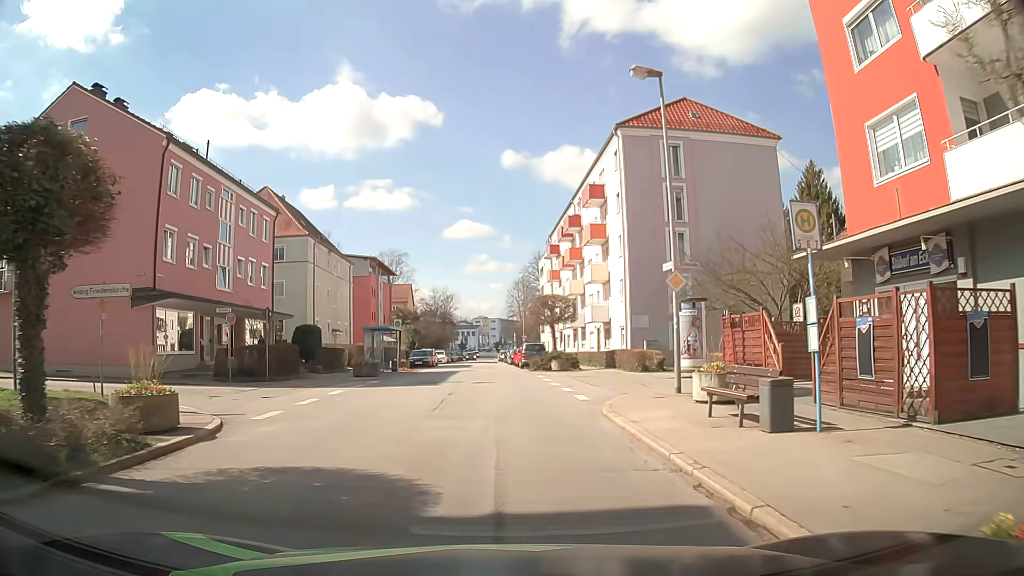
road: tertiary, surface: asphalt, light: Day
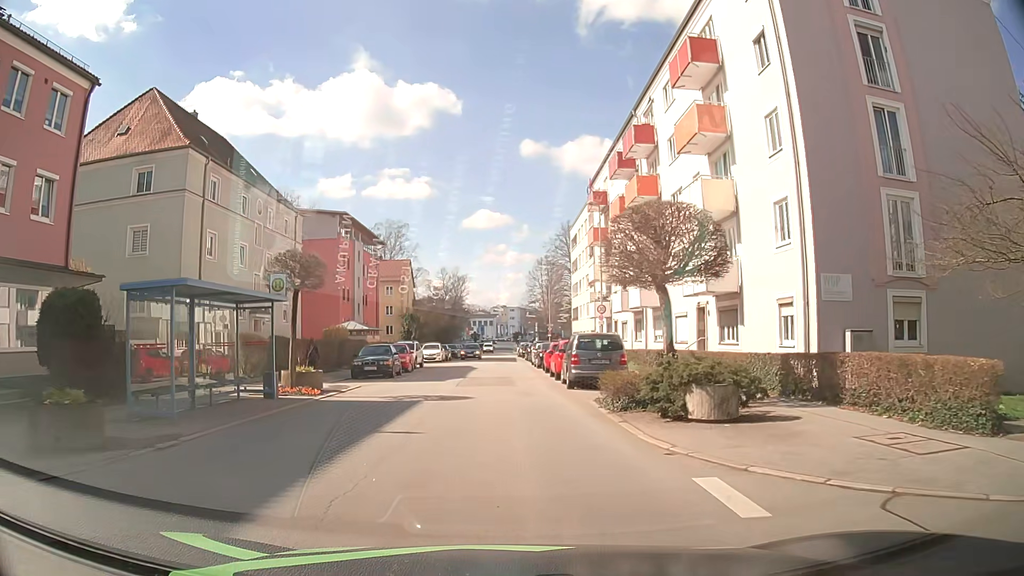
(-0.6, +23.1) m; -3°
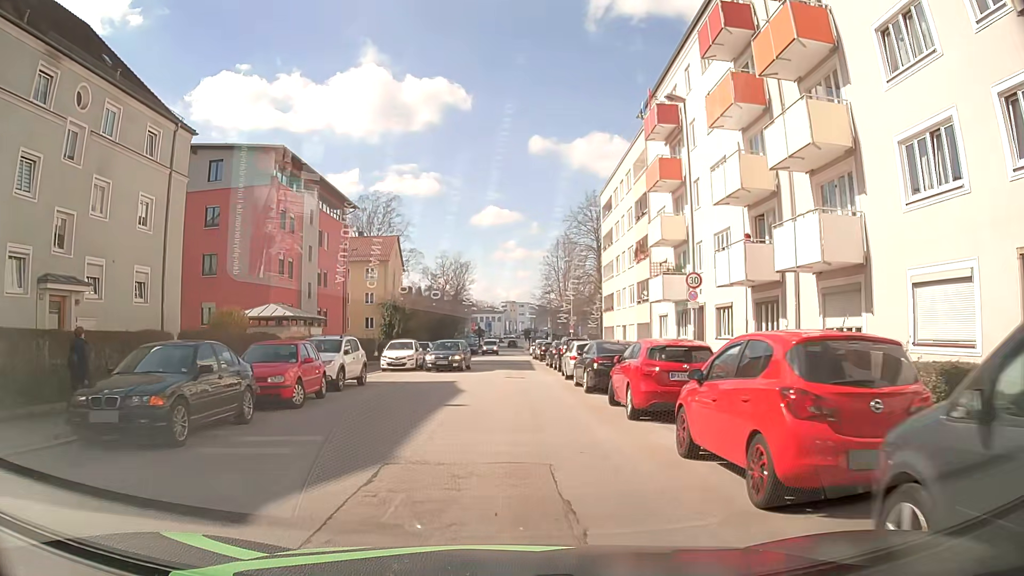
(-0.1, +19.2) m; 0°
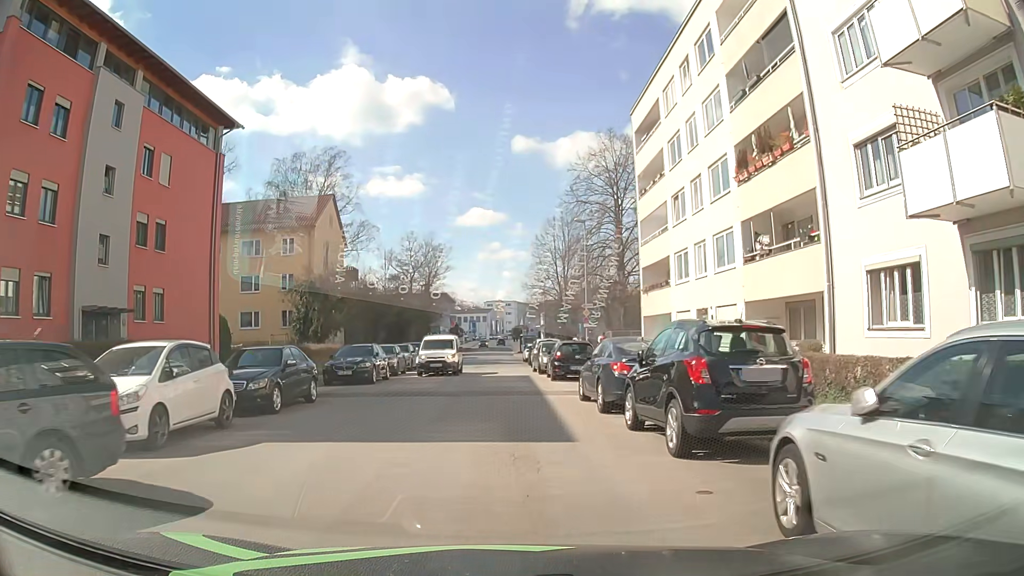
(0.0, +23.7) m; +1°
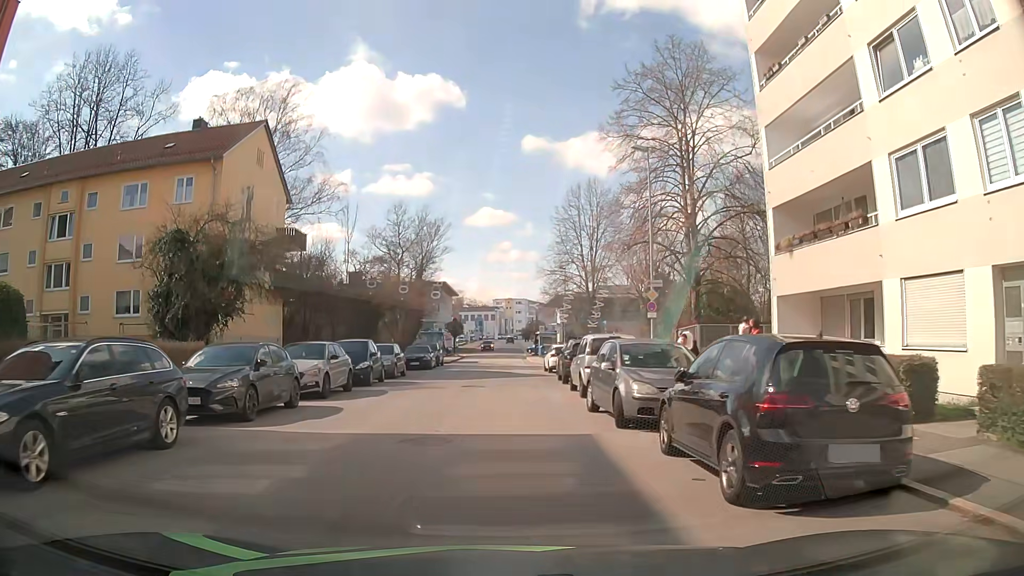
(-0.4, +18.9) m; -2°
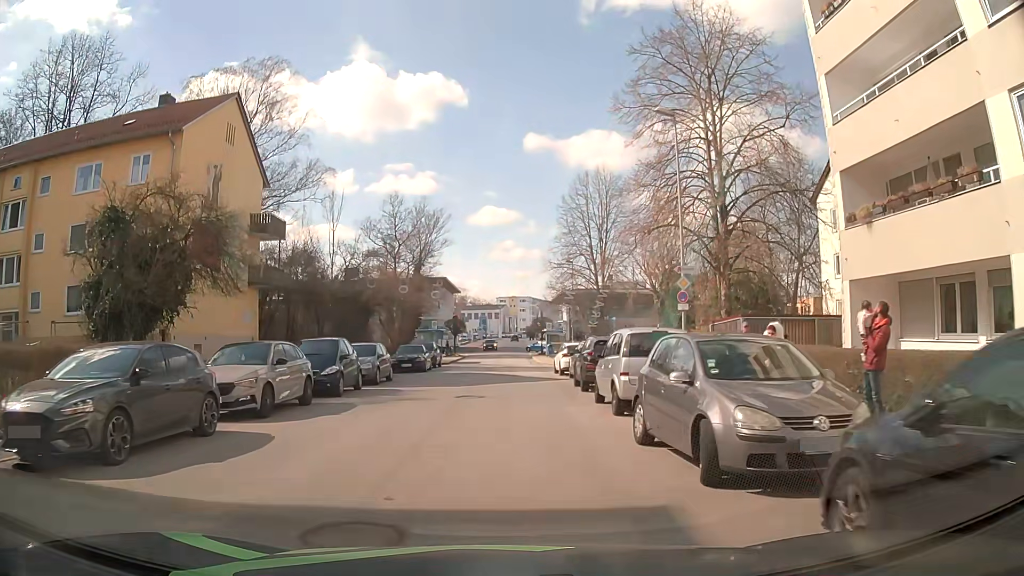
(0.0, +4.7) m; -1°
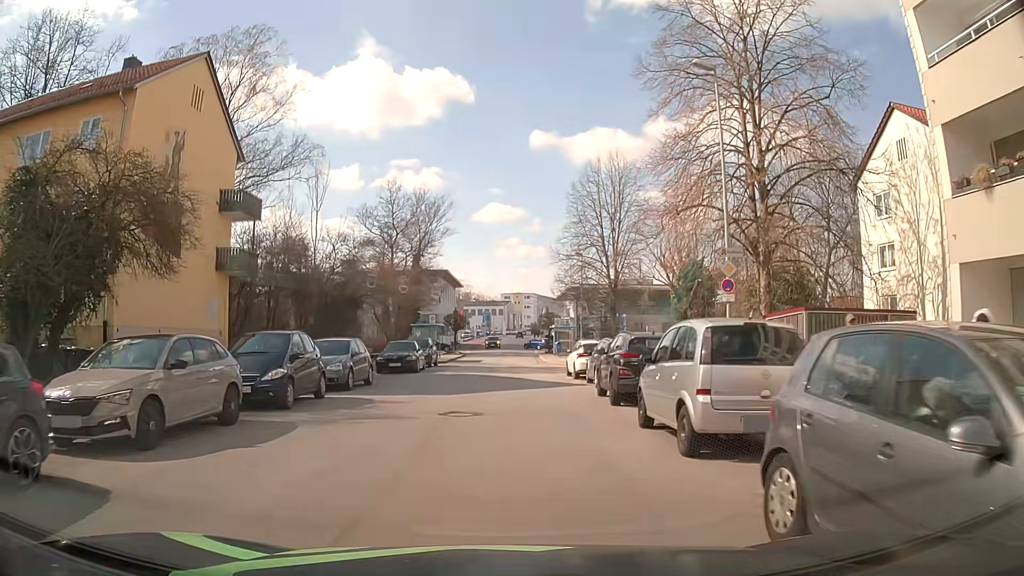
(0.0, +4.7) m; +1°
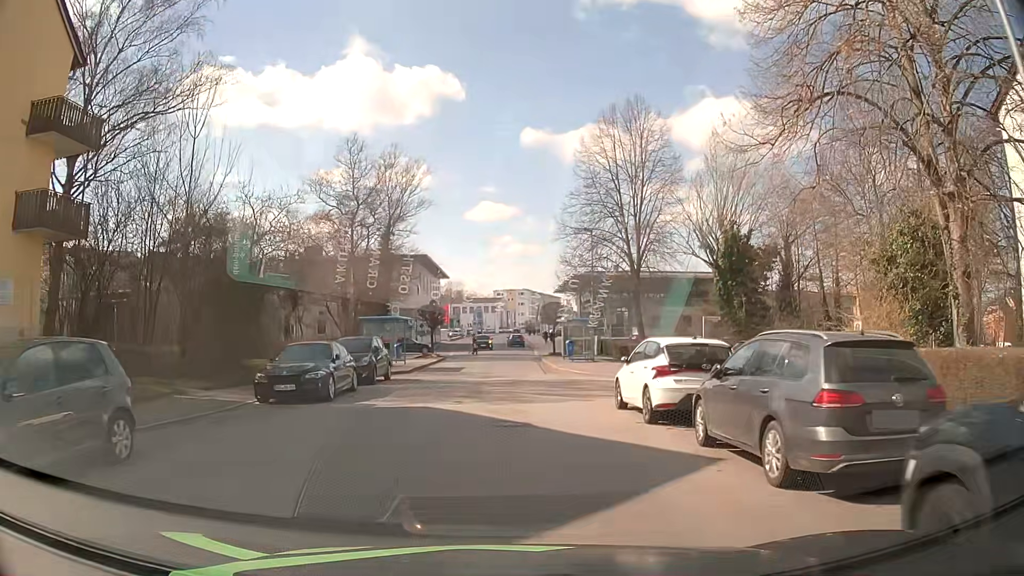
(-0.2, +14.0) m; -1°
